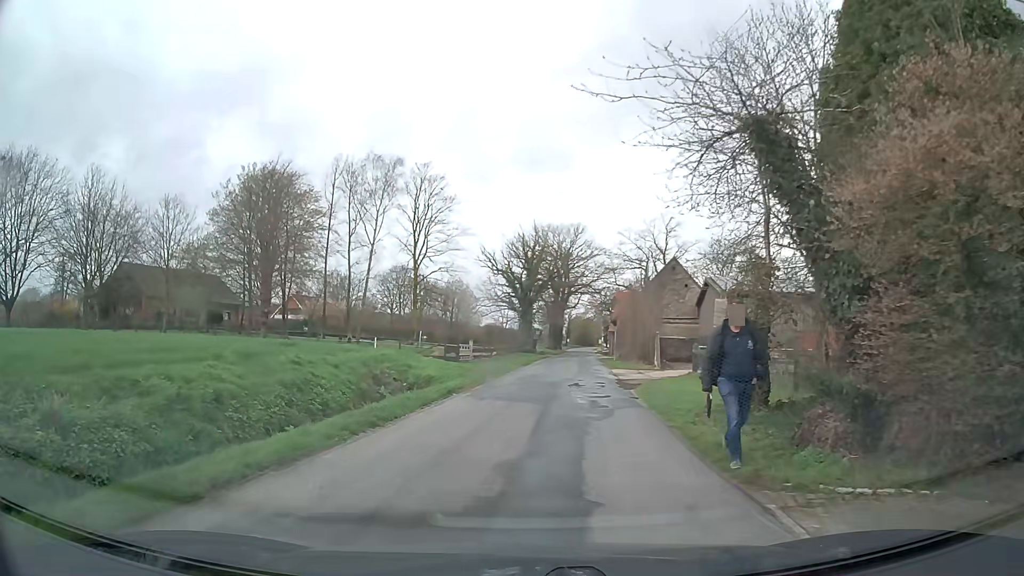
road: unclassified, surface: asphalt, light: Day
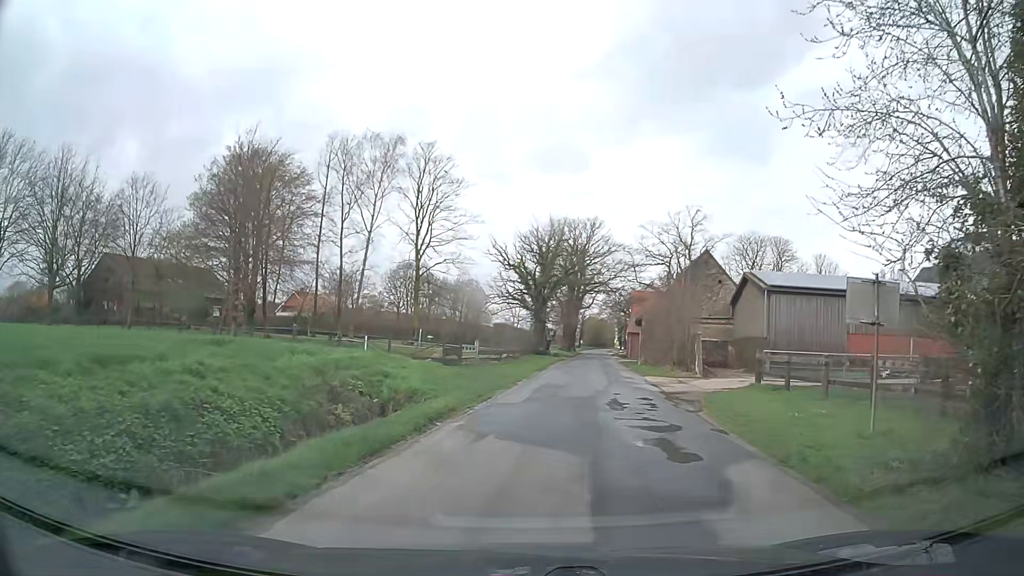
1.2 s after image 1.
(-0.4, +6.5) m; -3°
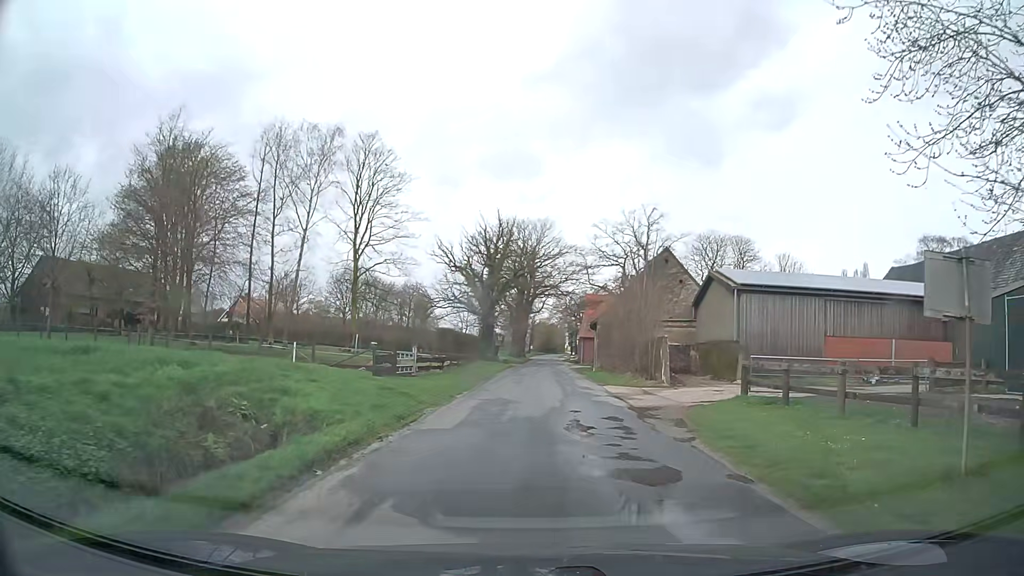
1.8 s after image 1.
(+0.2, +3.9) m; +5°
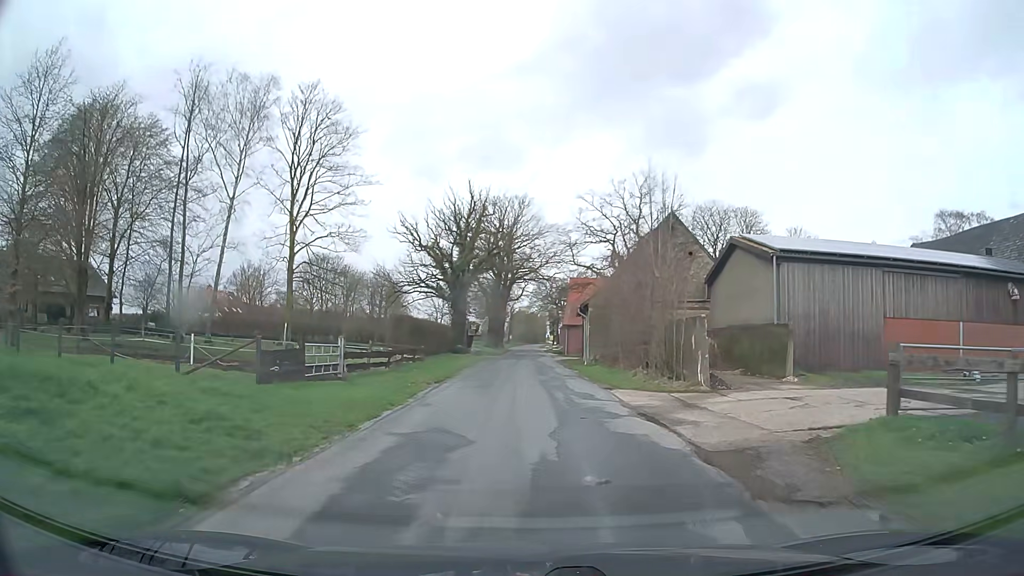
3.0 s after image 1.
(+0.2, +9.5) m; +1°
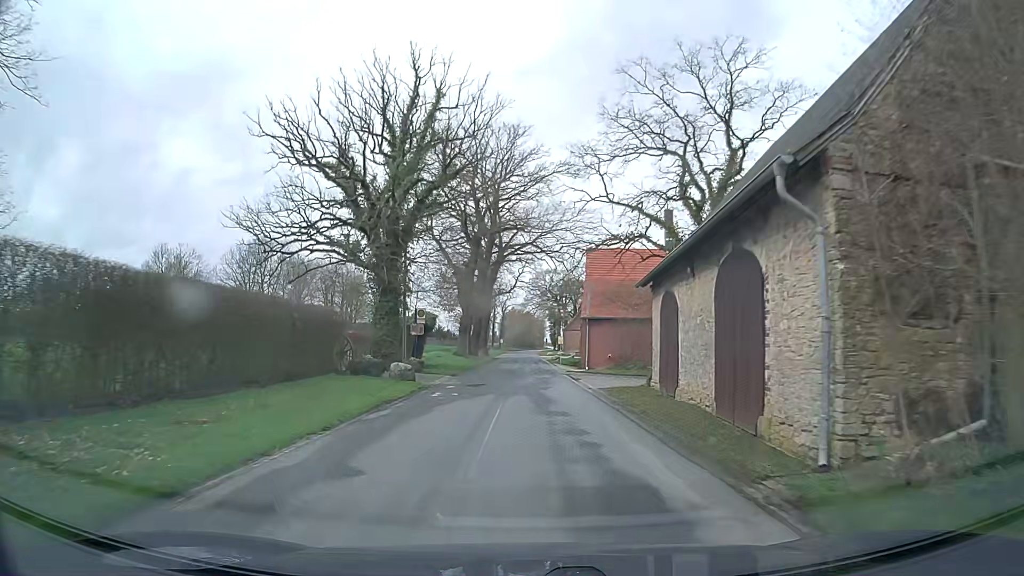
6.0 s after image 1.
(+0.3, +32.4) m; +1°
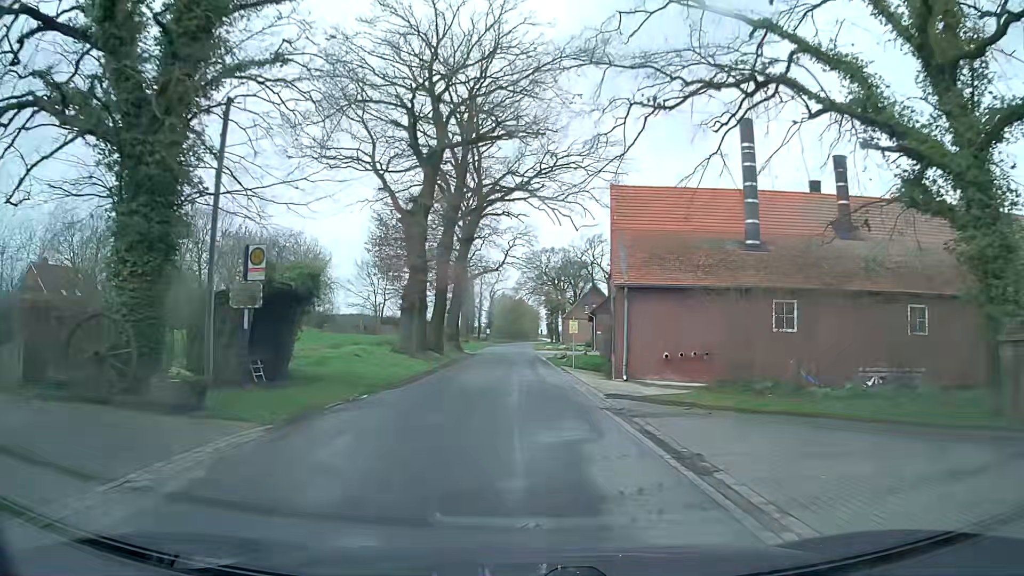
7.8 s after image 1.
(+0.1, +22.0) m; +1°
